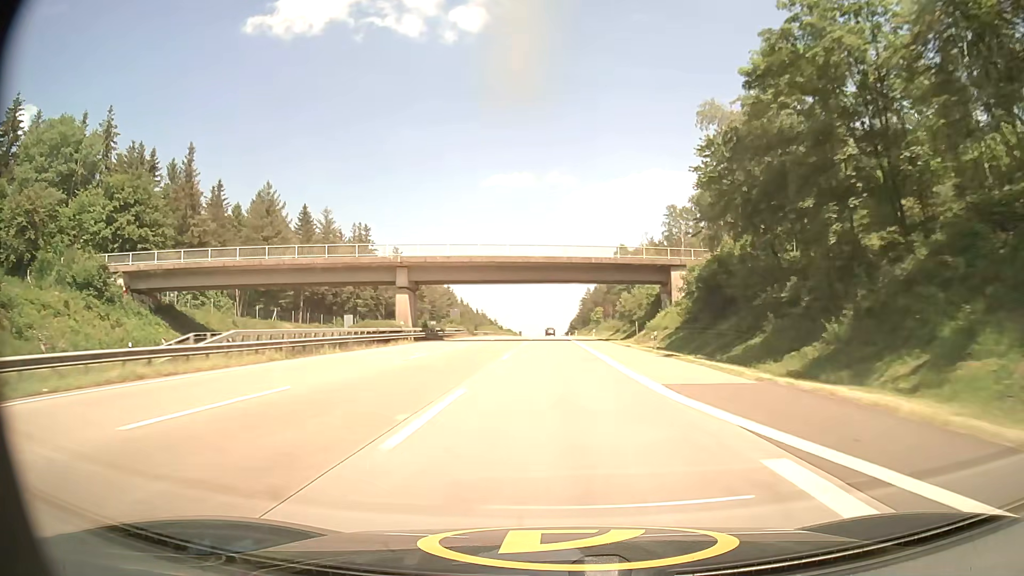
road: motorway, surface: asphalt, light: Day
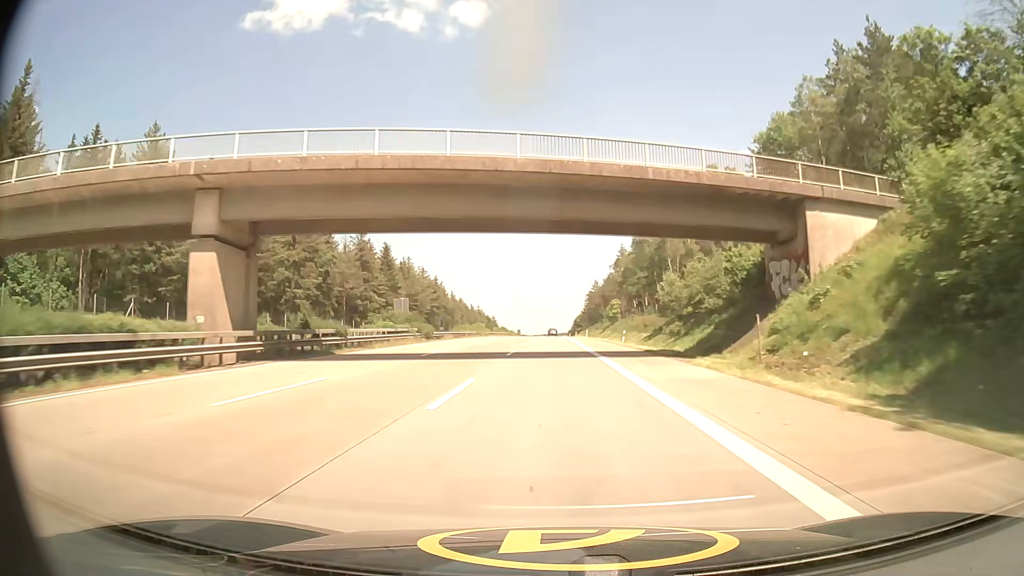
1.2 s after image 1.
(0.0, +33.6) m; 0°
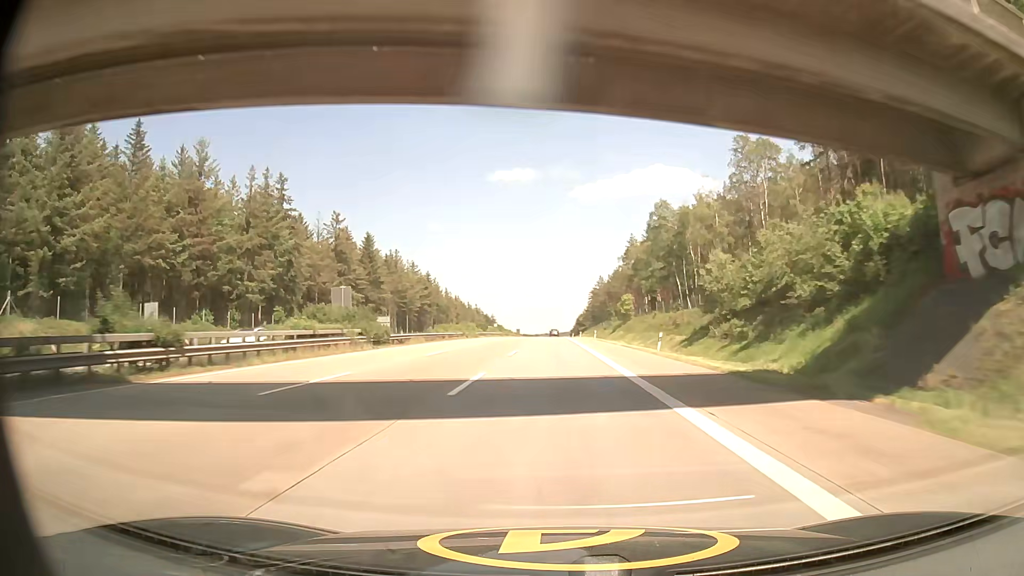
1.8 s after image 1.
(0.0, +16.9) m; 0°
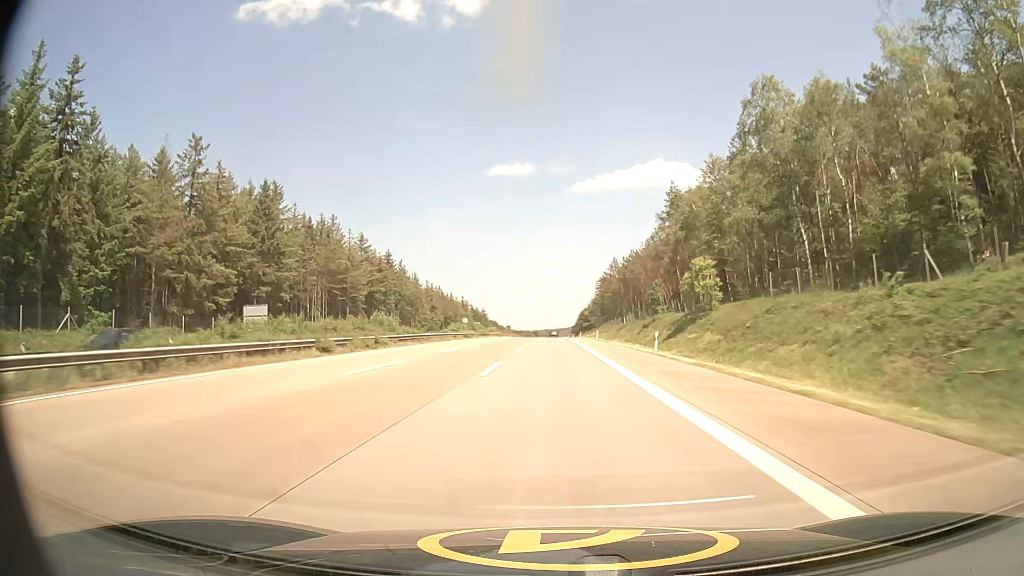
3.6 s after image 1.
(-0.1, +51.3) m; 0°
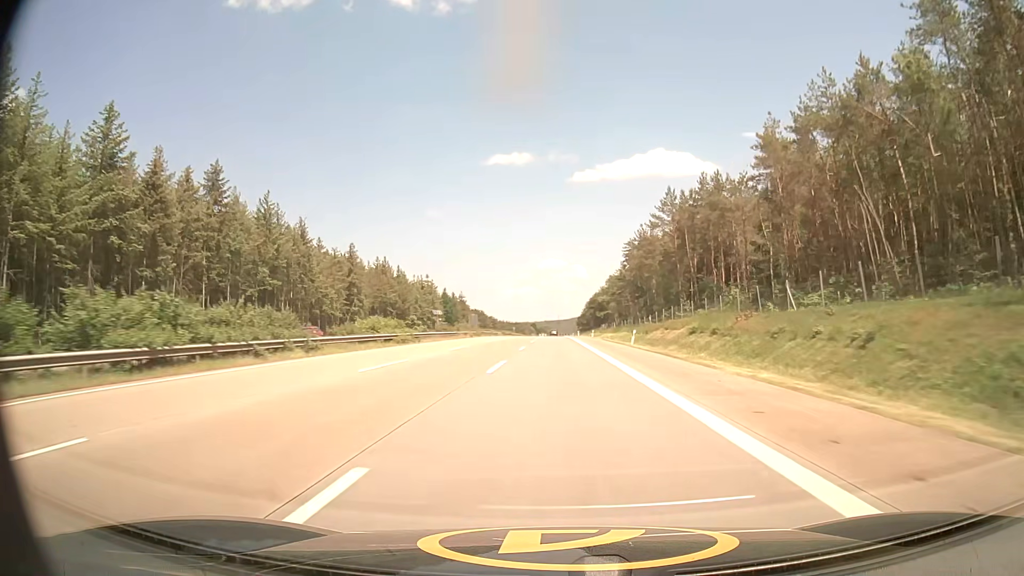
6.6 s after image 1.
(-0.2, +86.8) m; 0°
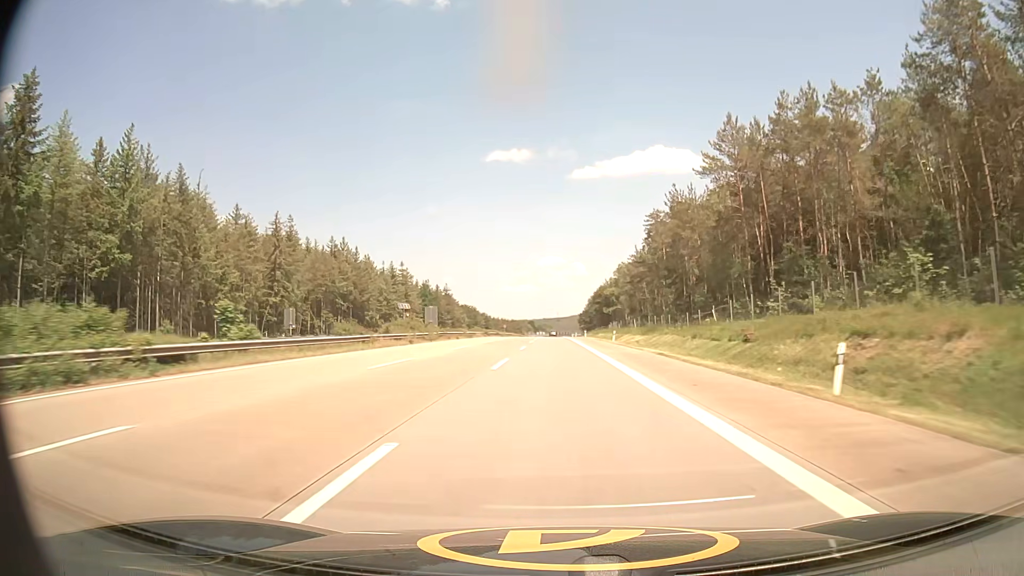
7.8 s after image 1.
(0.0, +35.1) m; 0°
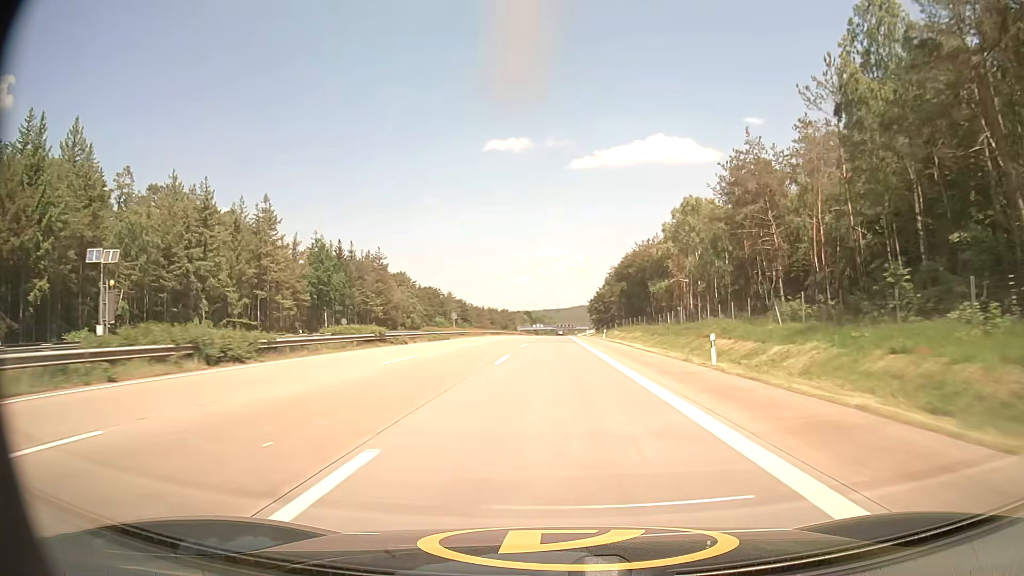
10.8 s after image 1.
(+0.2, +88.9) m; 0°
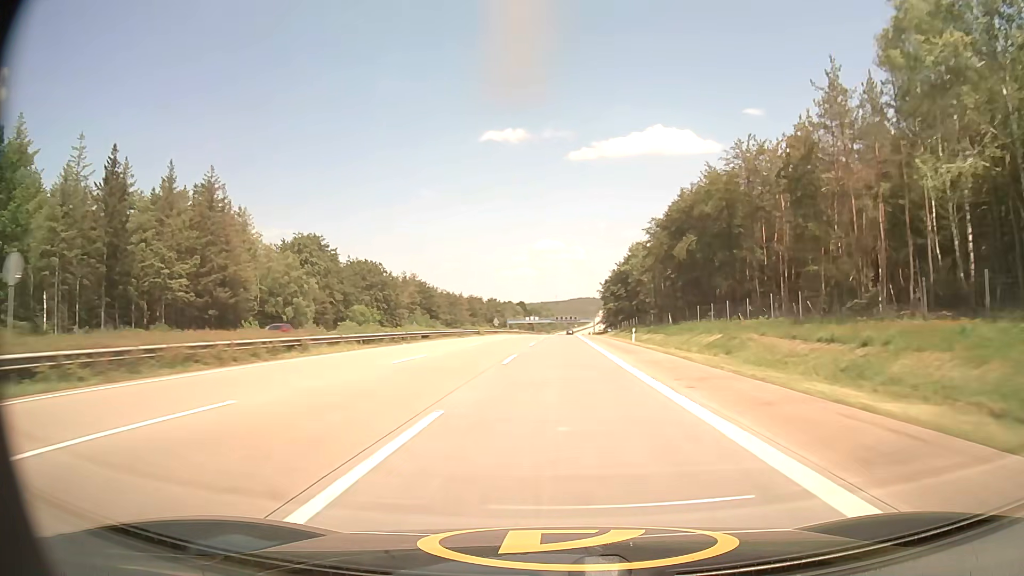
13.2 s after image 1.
(+0.2, +72.0) m; 0°
(0, +10) (0, +20) (0, +30) (0, +40) (0, +50) (+1, +60) (+1, +70) (+1, +80) (+1, +90) (+2, +100) m
